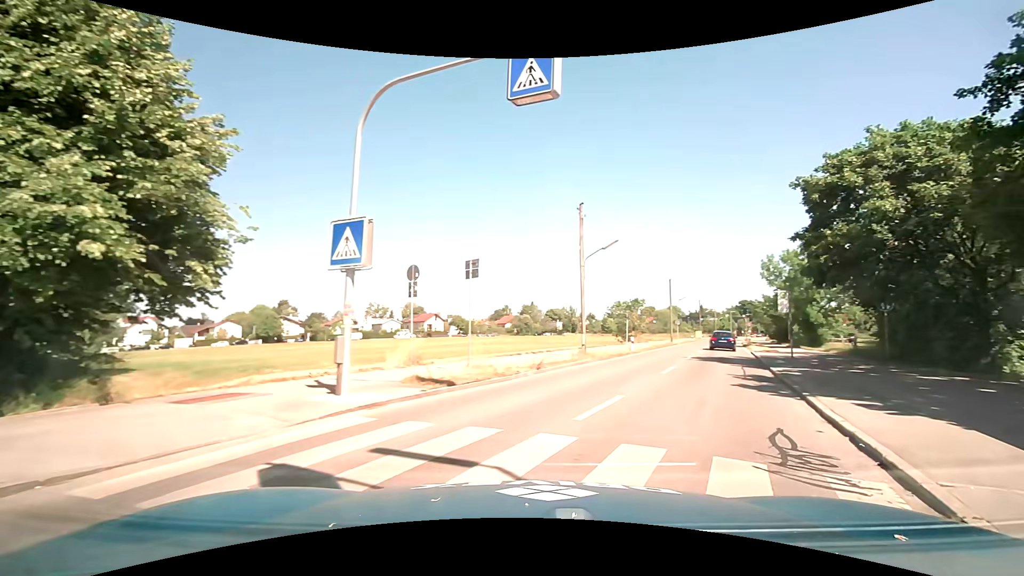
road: tertiary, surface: asphalt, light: Day
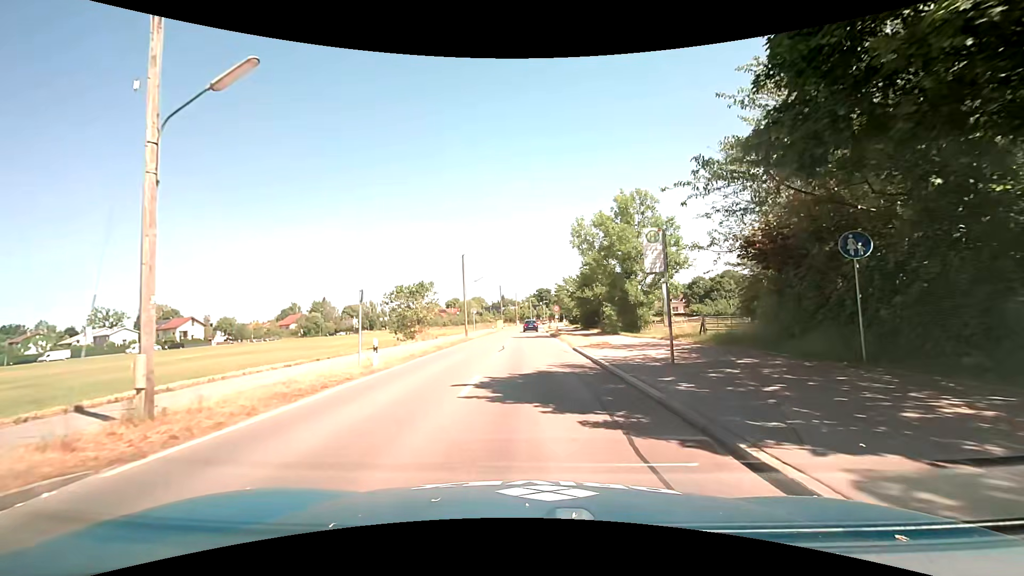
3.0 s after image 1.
(+4.9, +15.7) m; +23°
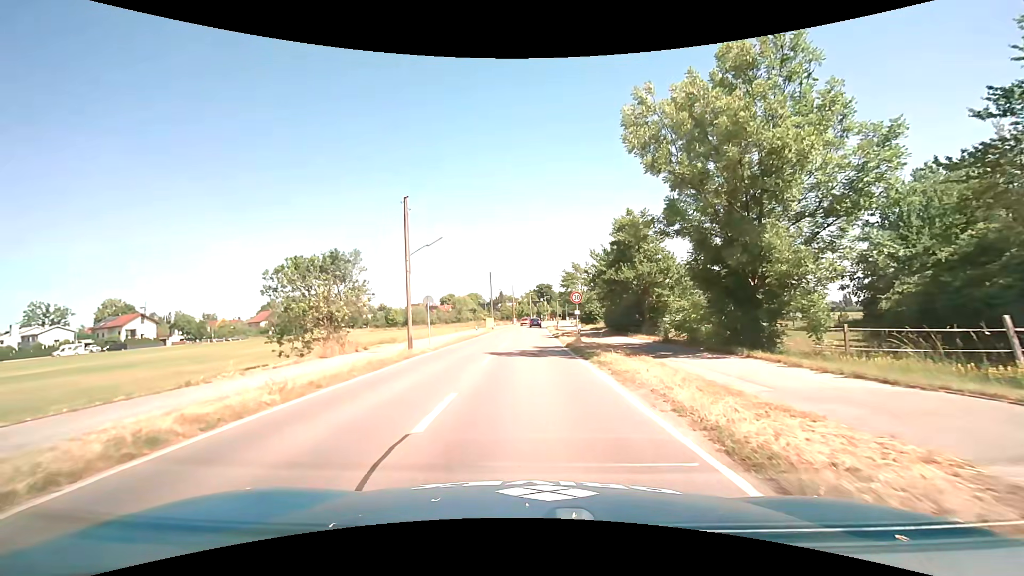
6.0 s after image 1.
(0.0, +21.0) m; 0°
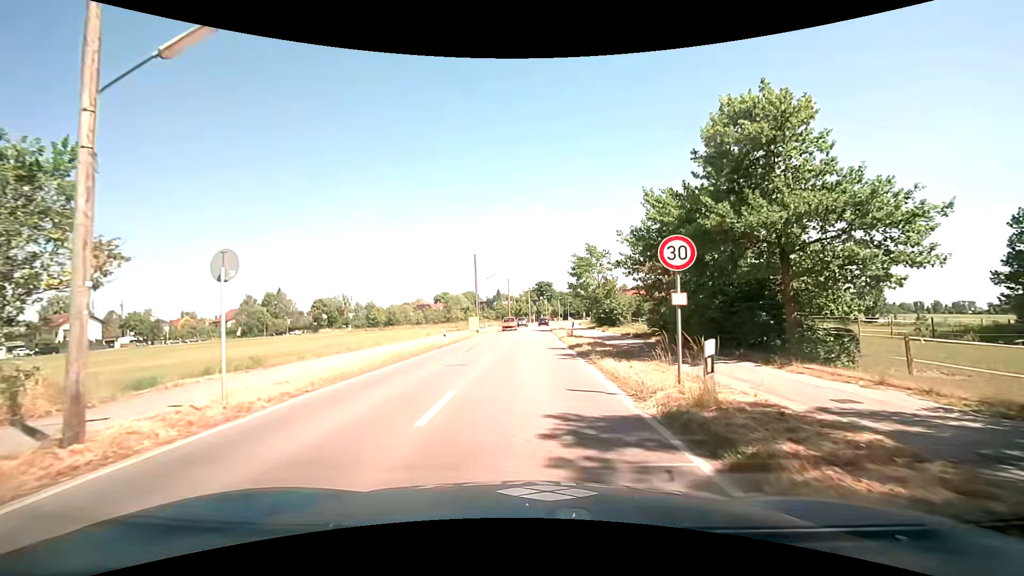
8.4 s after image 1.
(0.0, +17.8) m; +1°
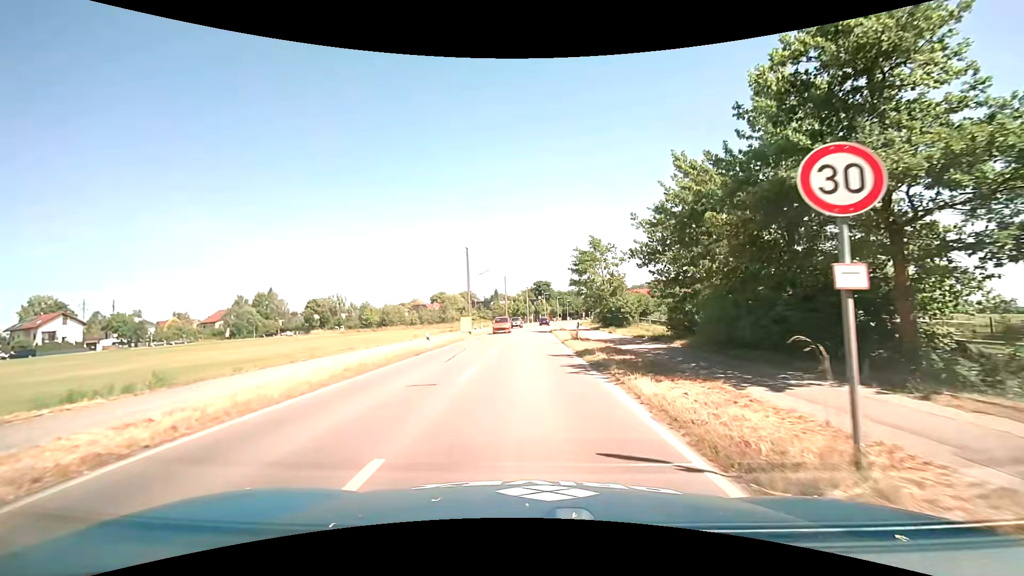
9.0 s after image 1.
(0.0, +4.5) m; 0°
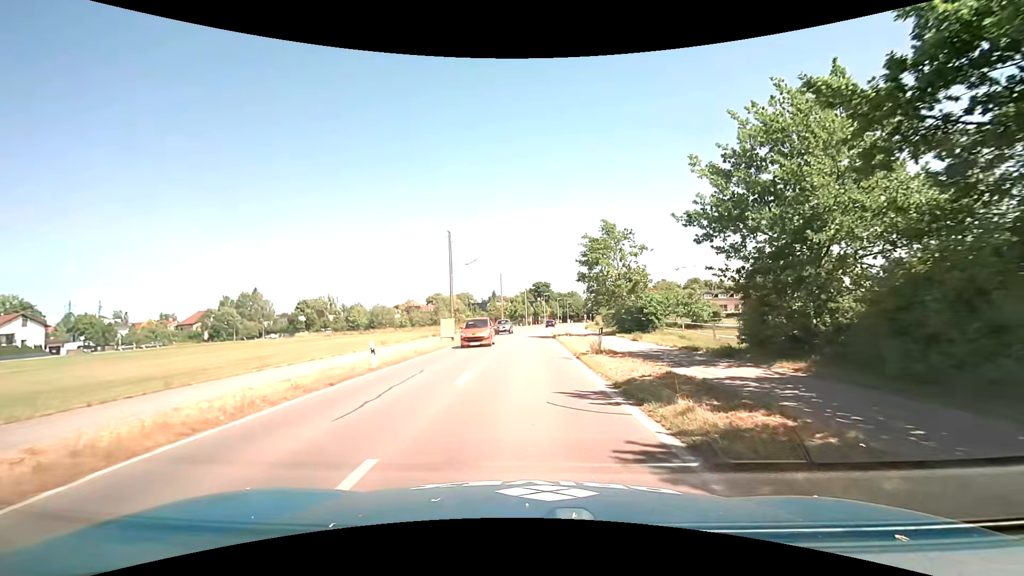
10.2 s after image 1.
(0.0, +9.0) m; 0°
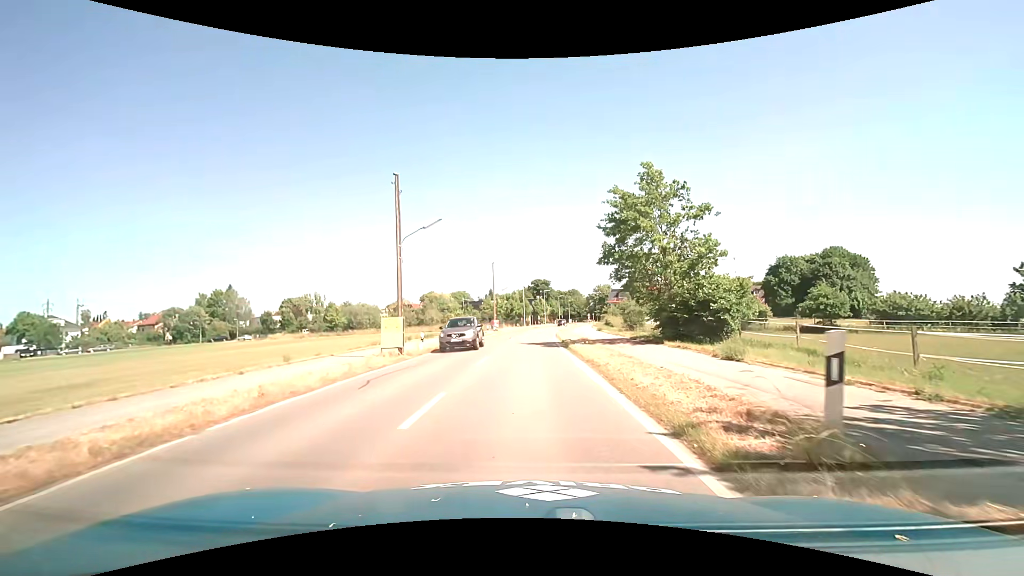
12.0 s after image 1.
(0.0, +13.5) m; +1°
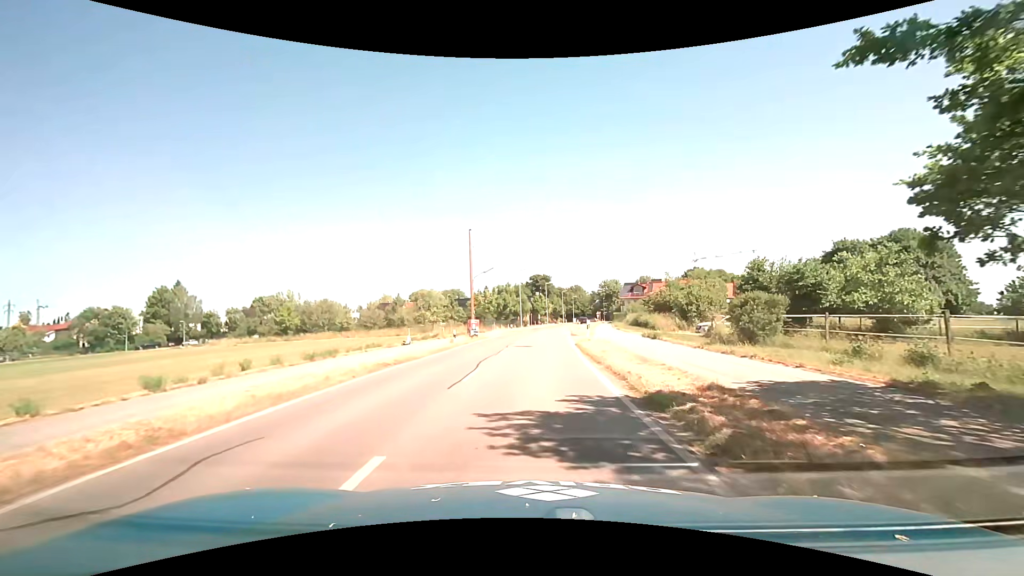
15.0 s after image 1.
(-0.1, +22.4) m; 0°
(0, +10) (0, +20) (0, +30) (+1, +40) (+1, +50) (+2, +60) (+4, +70) (+5, +80) (+7, +90) (+9, +99) m
